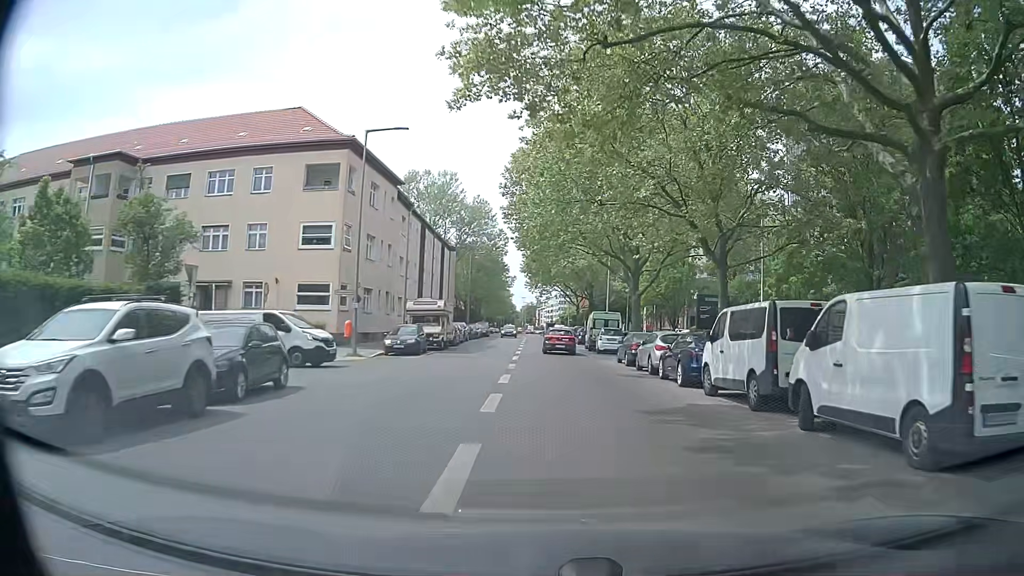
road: tertiary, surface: asphalt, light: Day
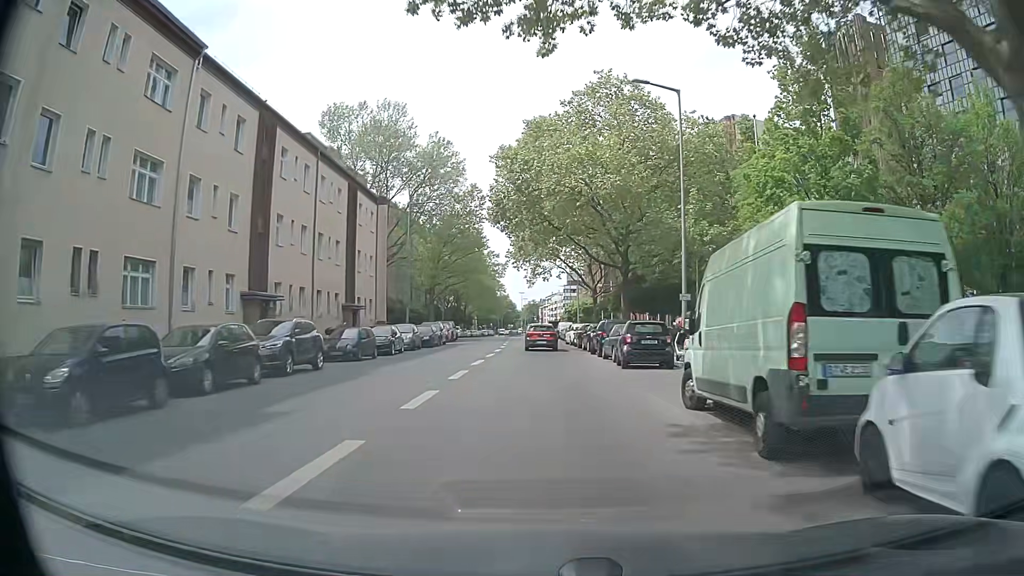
(+1.7, +37.1) m; +1°
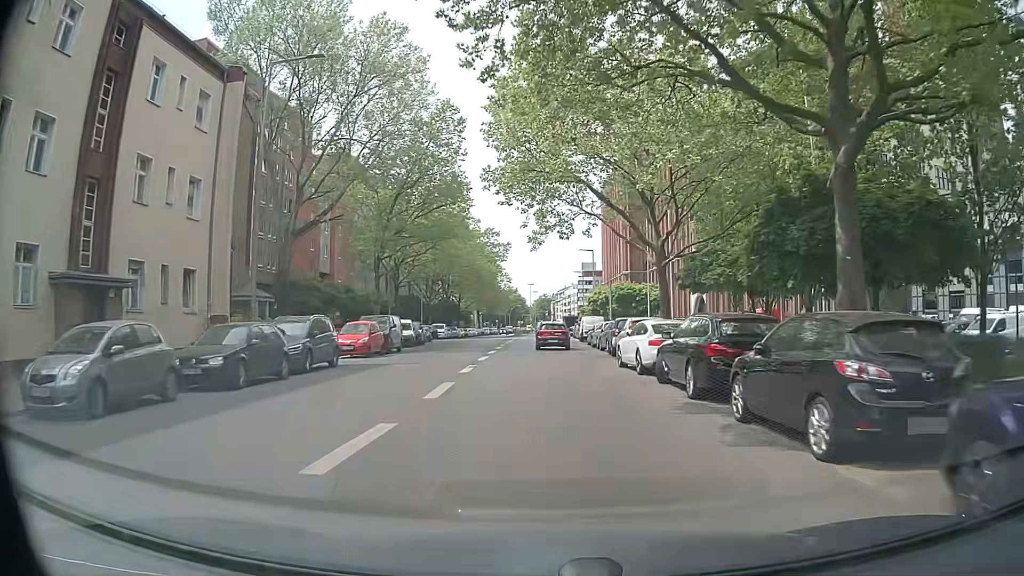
(0.0, +28.9) m; 0°
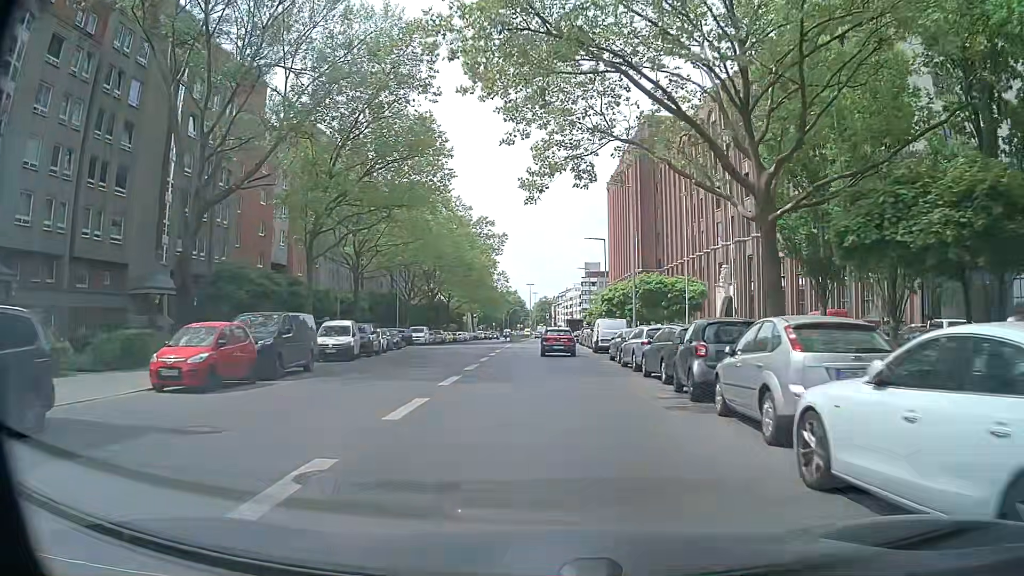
(0.0, +14.4) m; 0°
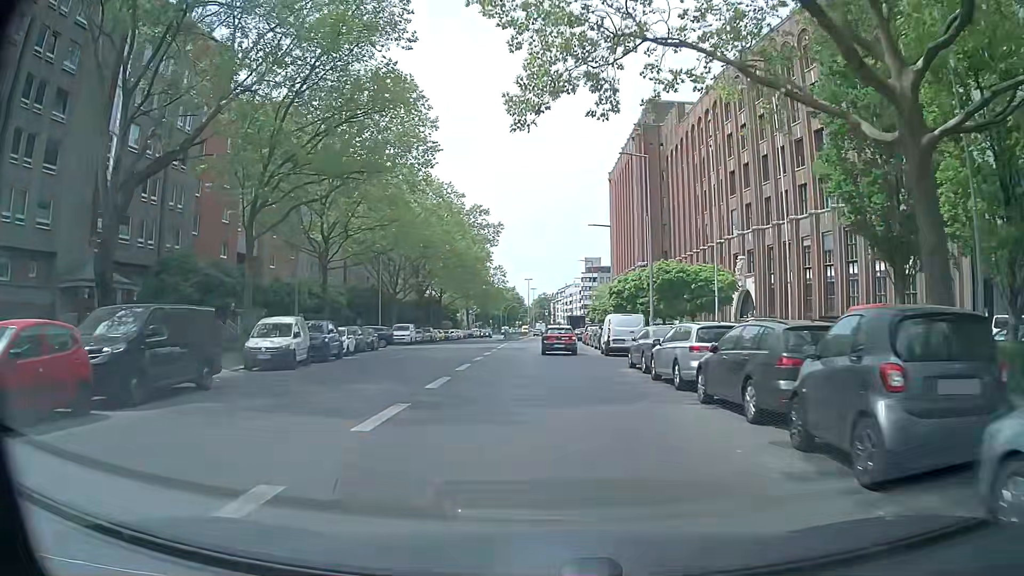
(0.0, +7.2) m; -1°
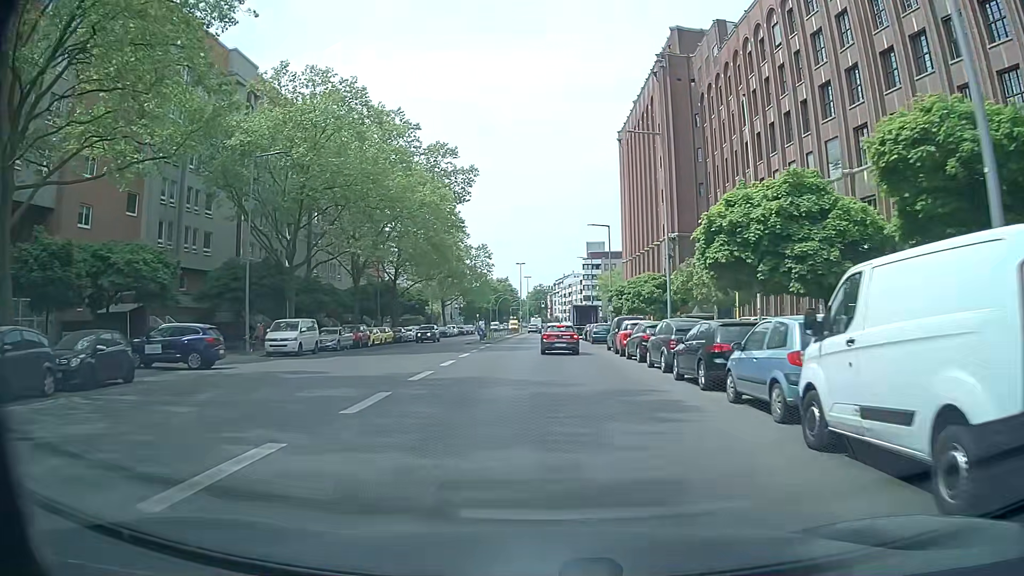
(+0.4, +28.3) m; +1°
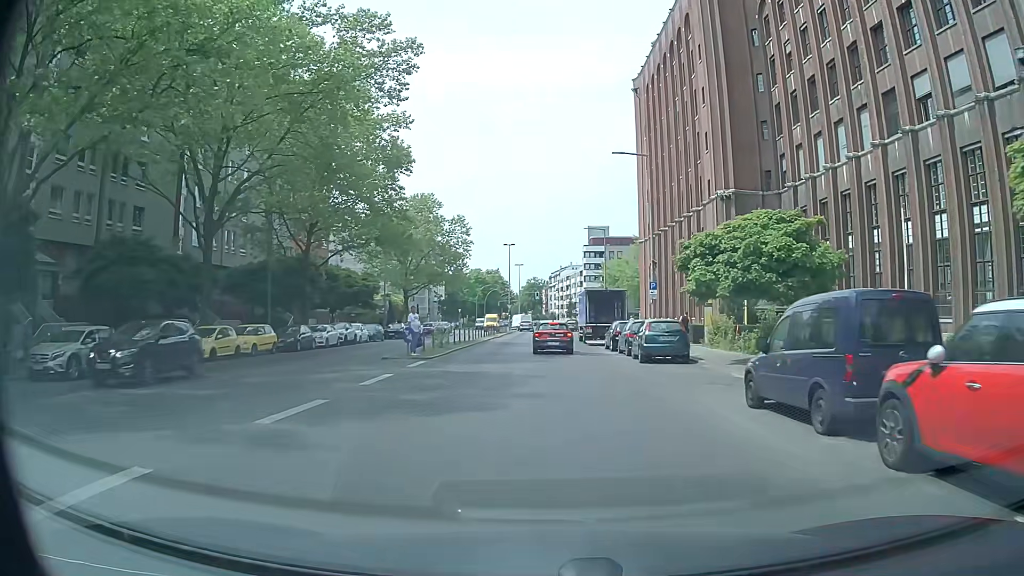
(-0.2, +25.8) m; 0°
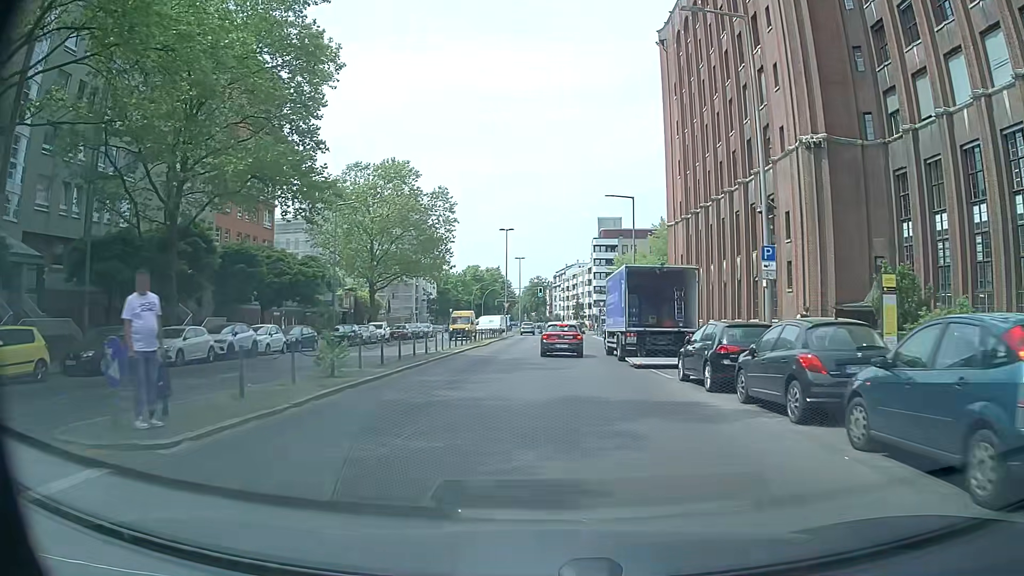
(0.0, +18.3) m; 0°
